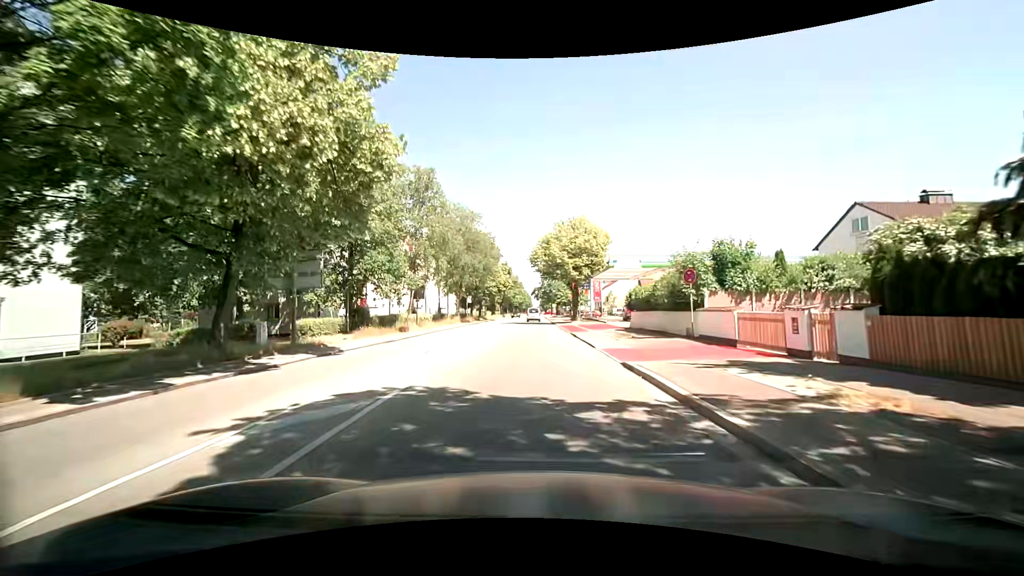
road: secondary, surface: asphalt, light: Day
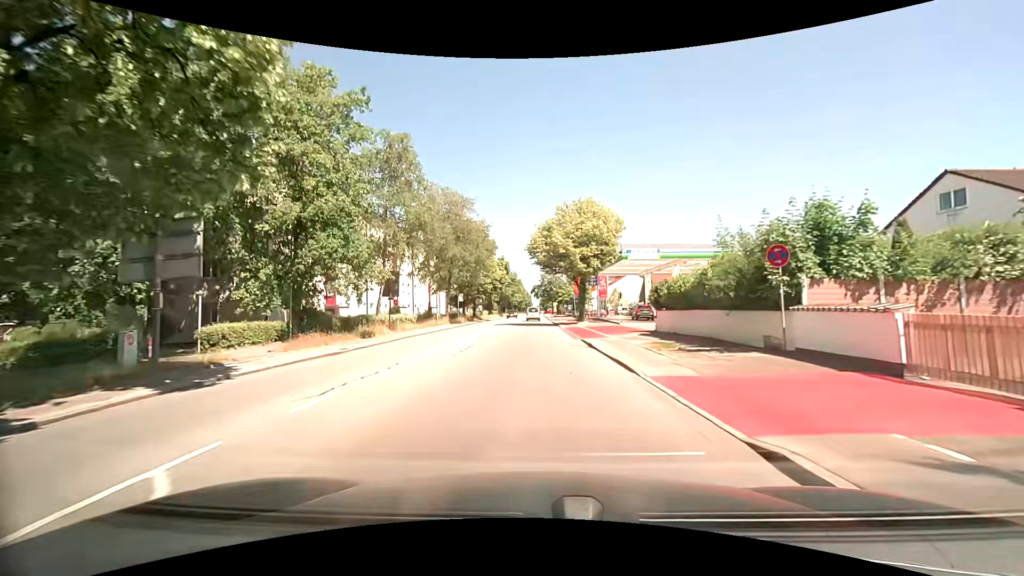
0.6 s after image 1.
(+0.2, +7.7) m; +2°
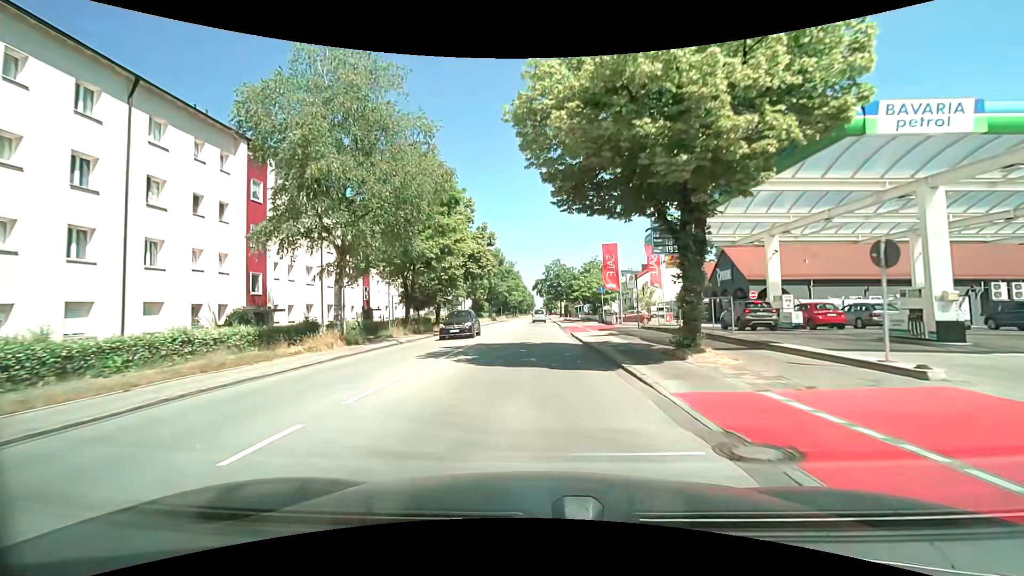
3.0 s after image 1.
(-0.4, +30.4) m; -1°
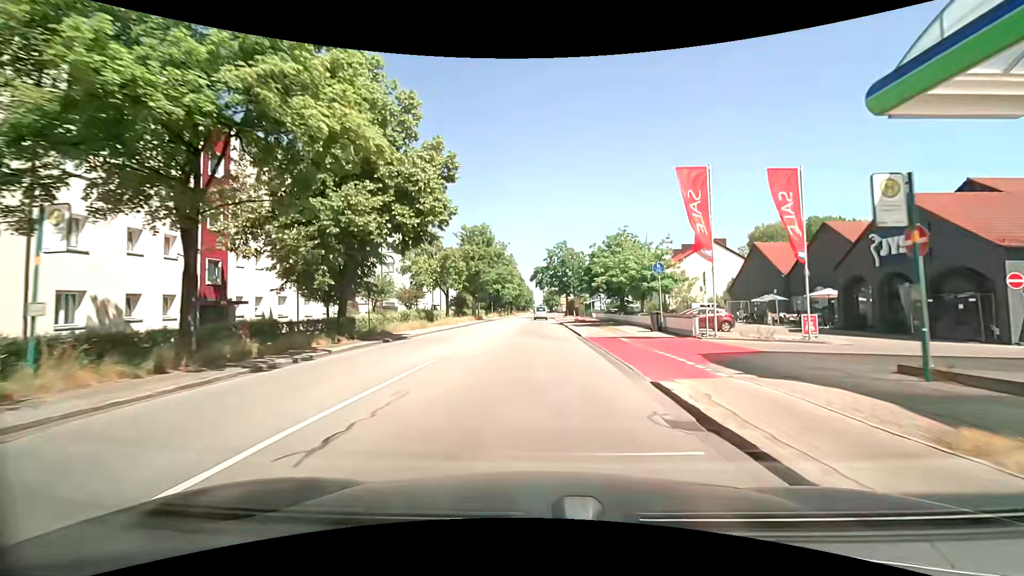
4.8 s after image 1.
(0.0, +23.0) m; 0°
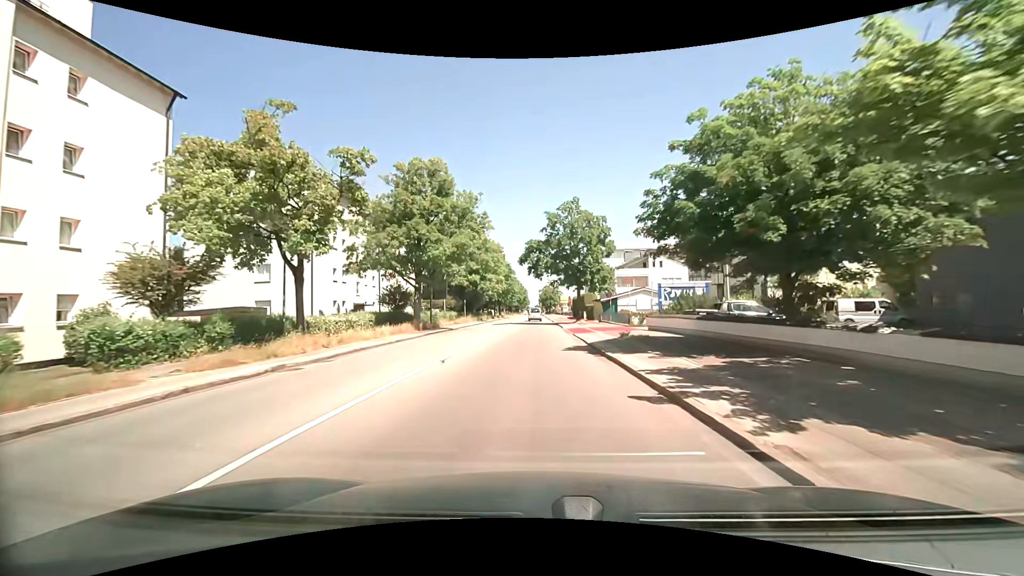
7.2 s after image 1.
(+0.1, +31.1) m; 0°
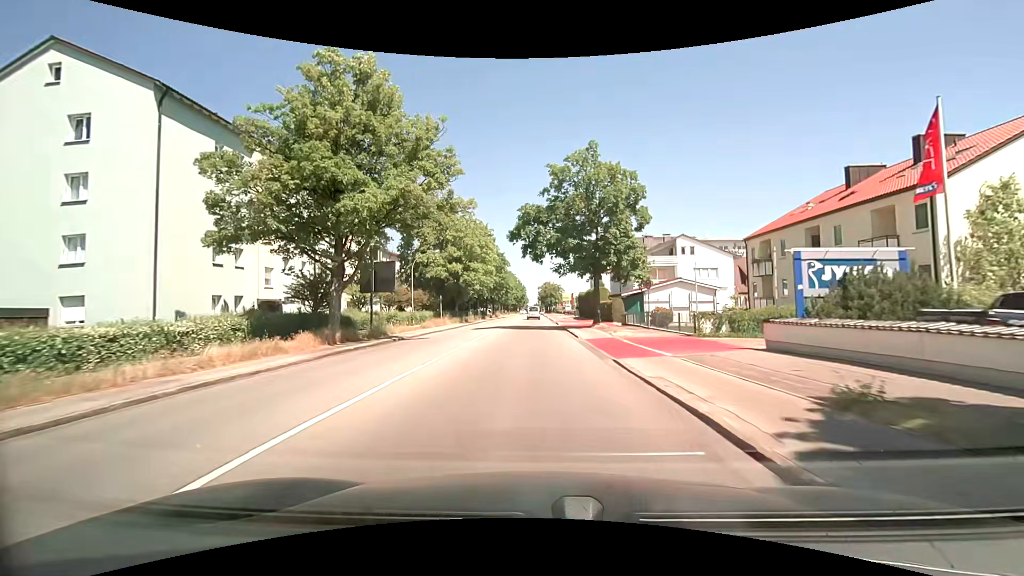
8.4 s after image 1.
(+0.1, +15.7) m; 0°
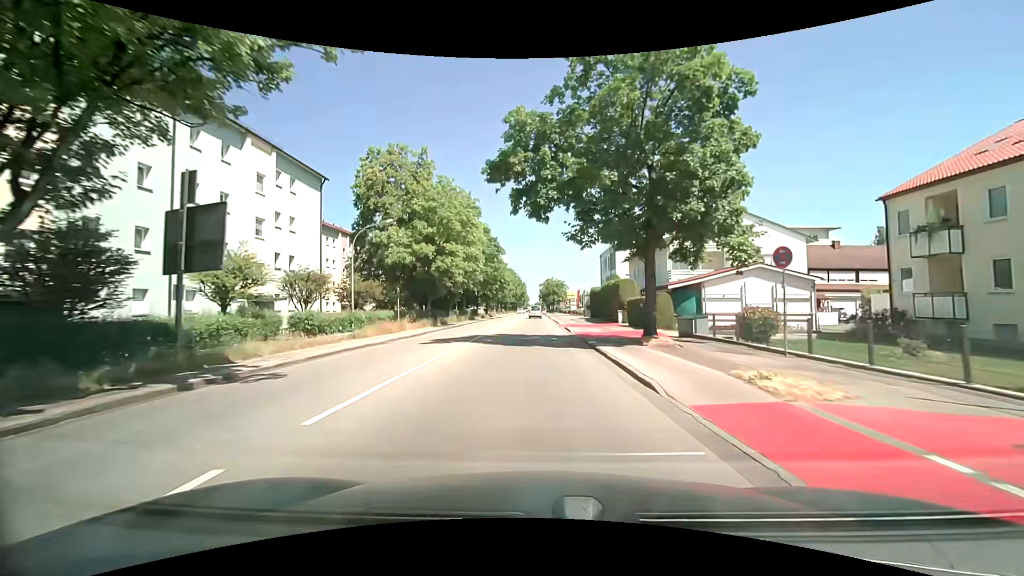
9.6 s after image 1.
(0.0, +15.6) m; 0°
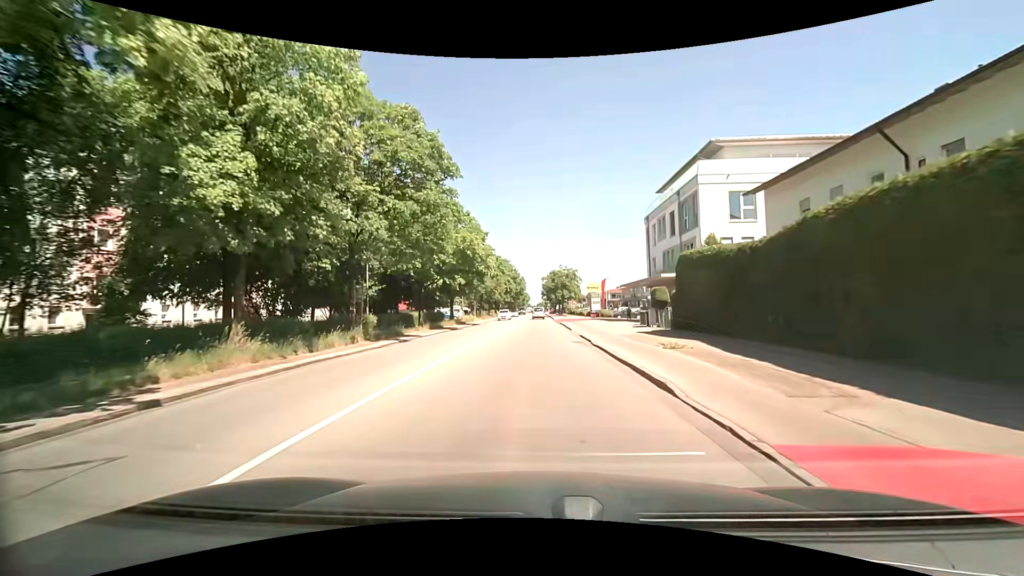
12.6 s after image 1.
(-0.3, +38.4) m; -1°
